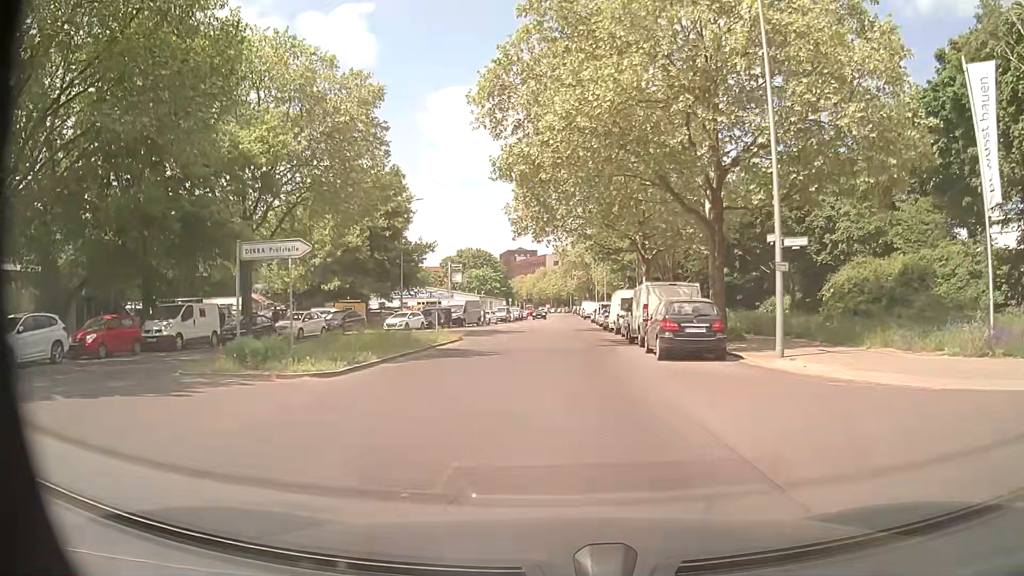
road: tertiary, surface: asphalt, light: Day
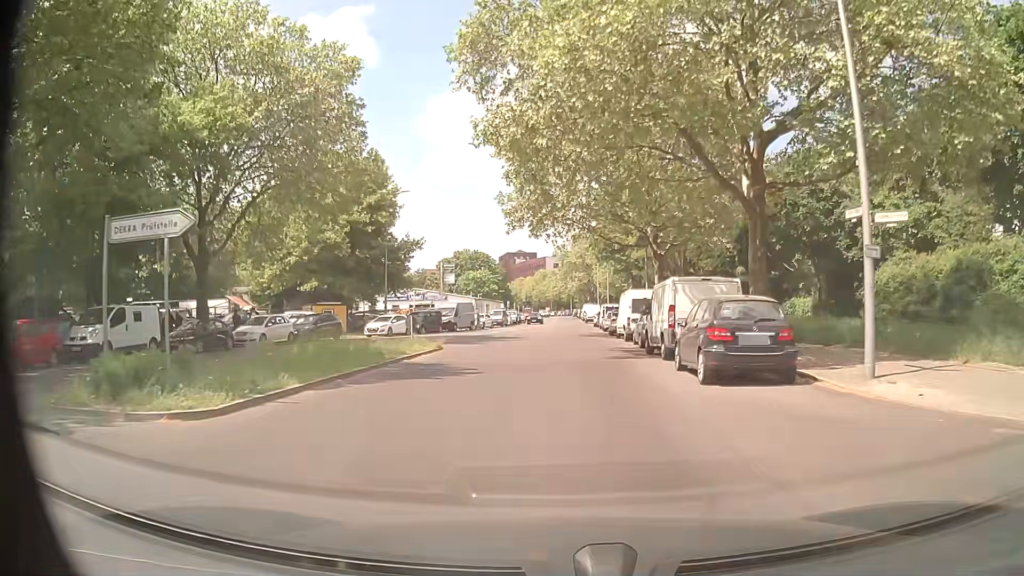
(0.0, +5.2) m; 0°
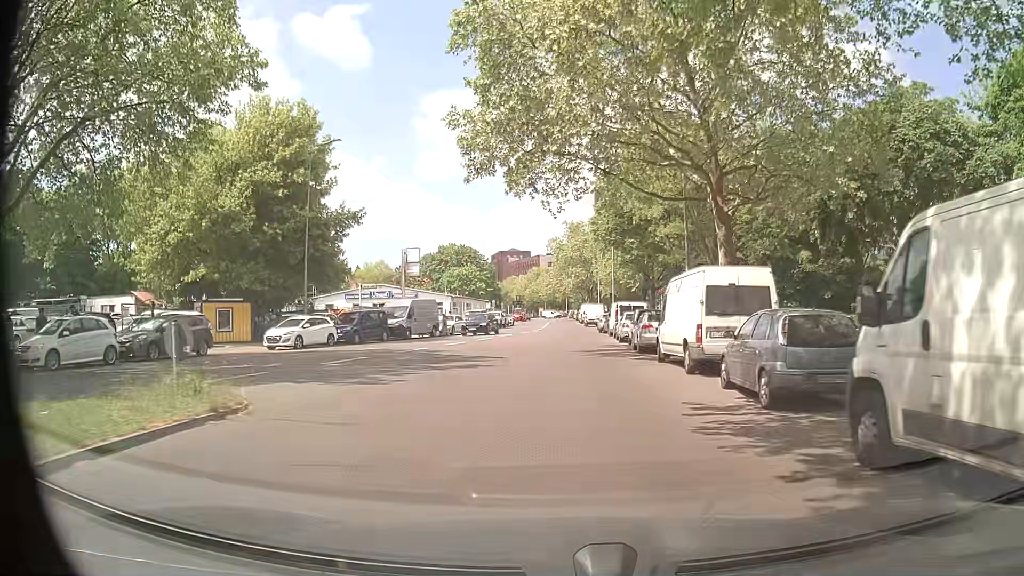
(0.0, +15.8) m; 0°
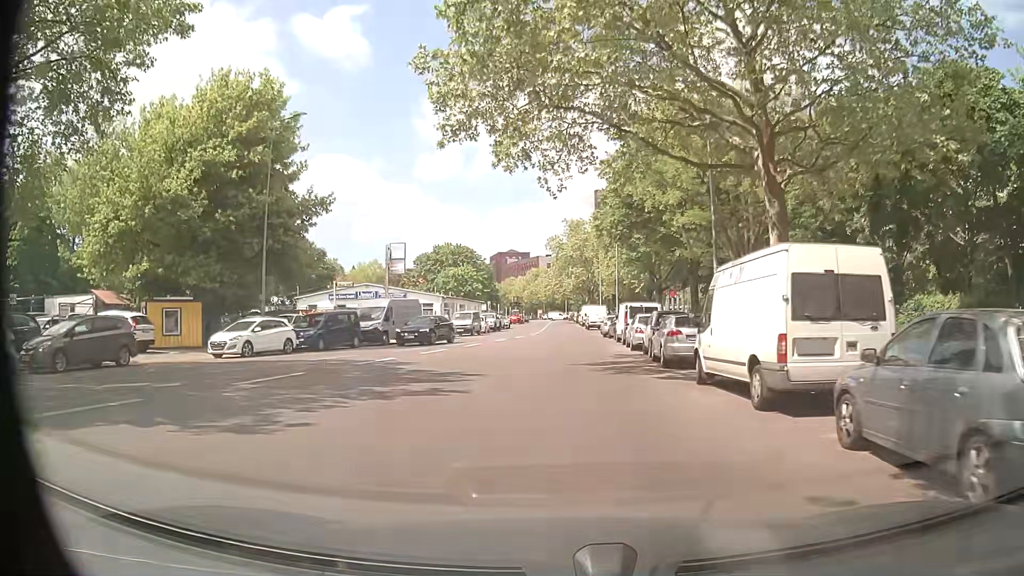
(0.0, +5.4) m; -1°
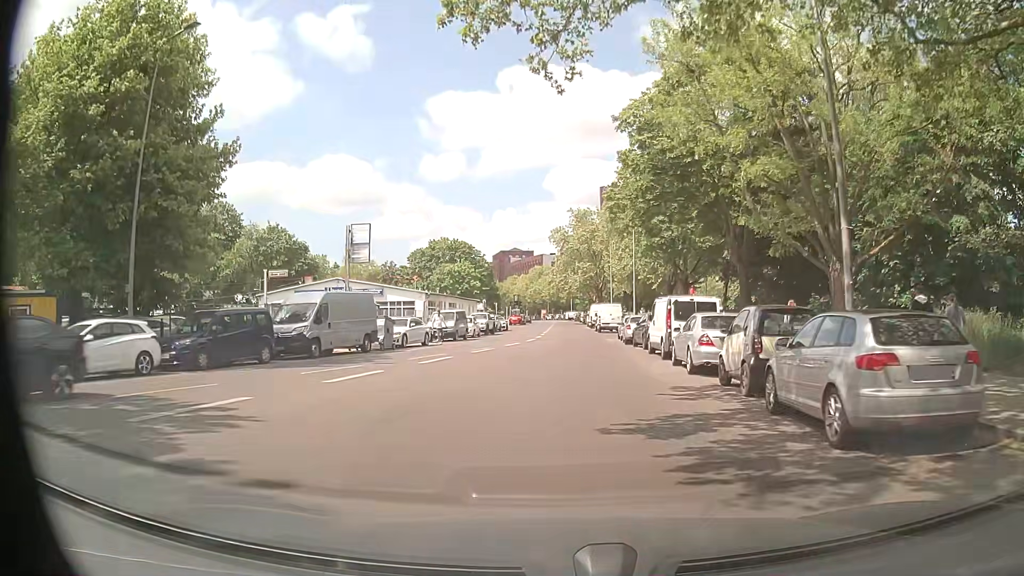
(+0.1, +11.0) m; 0°
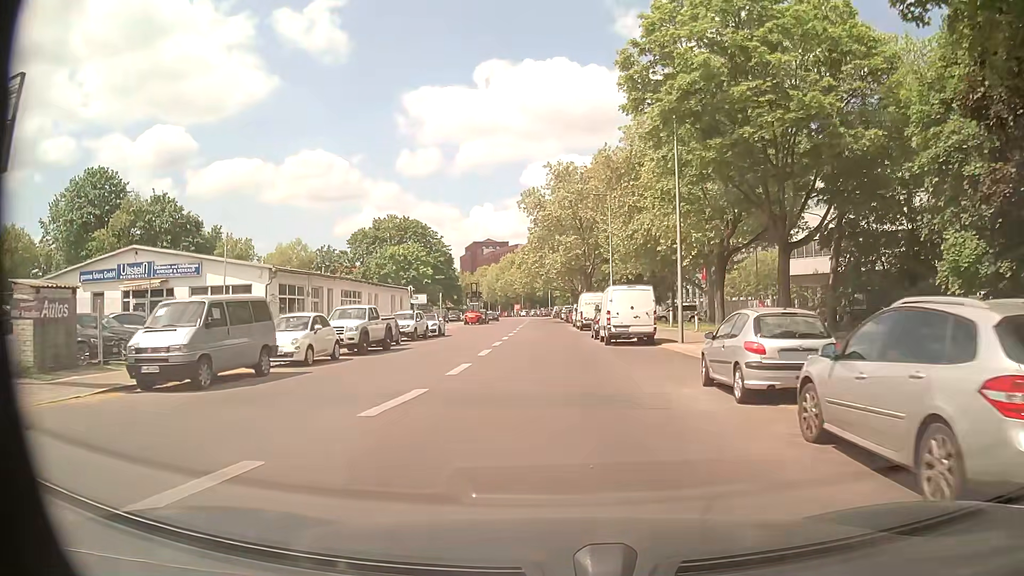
(+0.7, +28.5) m; +2°
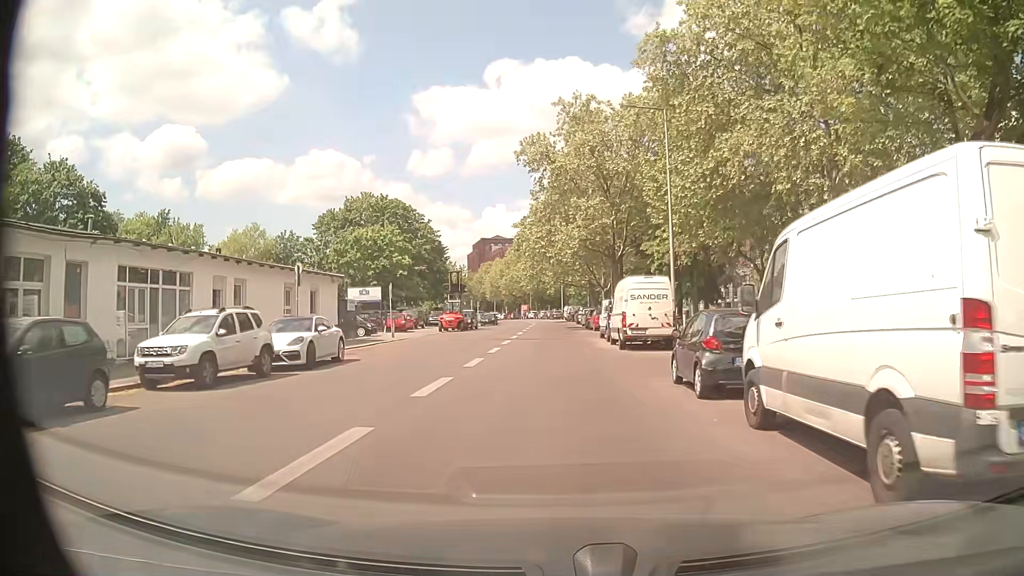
(-0.2, +23.0) m; -1°
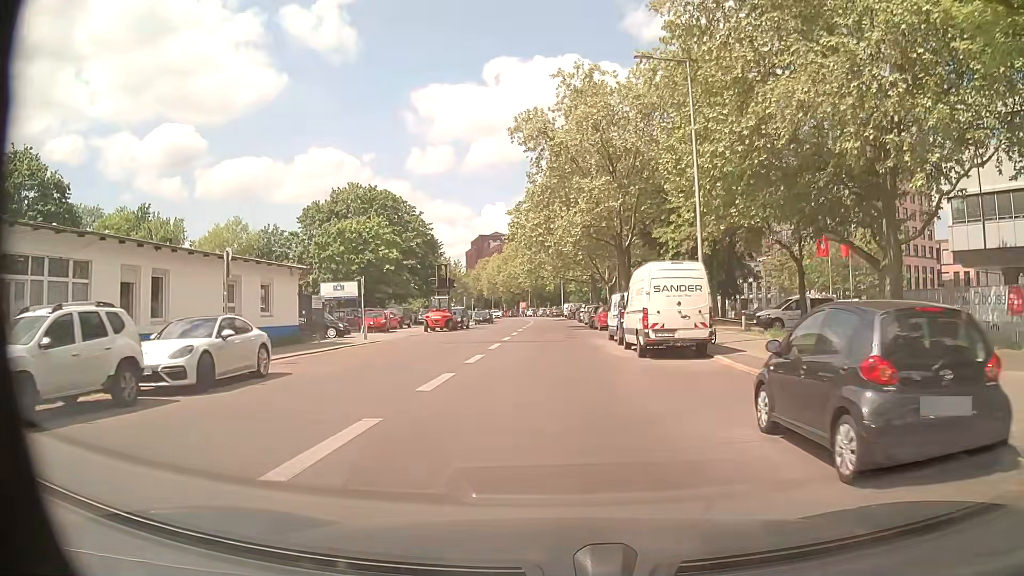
(0.0, +5.8) m; 0°
(0, +10) (0, +20) (0, +30) (-1, +40) (-1, +50) (-1, +60) (-2, +70) (-2, +80) (-3, +90) (-4, +100) m
